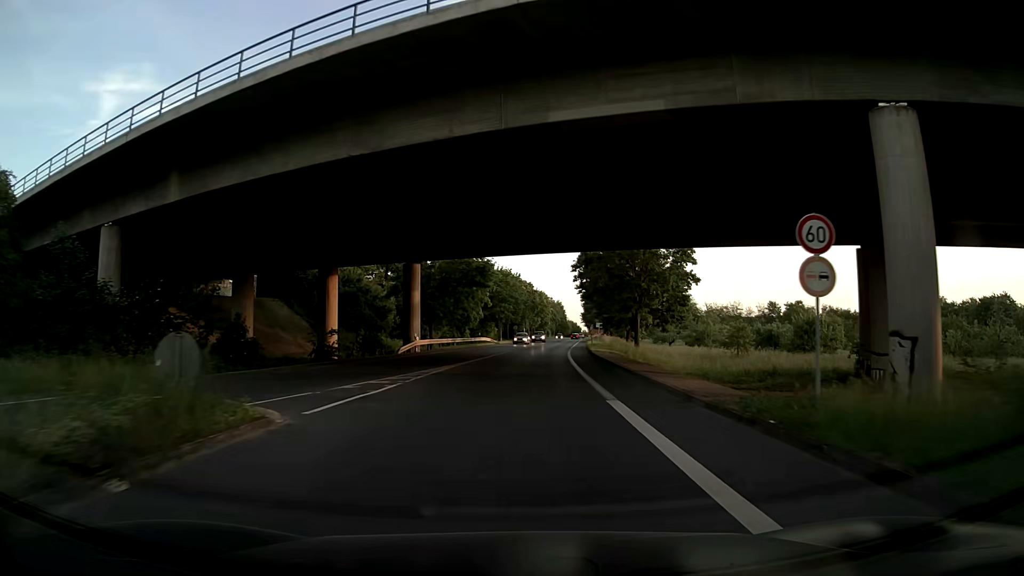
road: secondary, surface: asphalt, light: Day
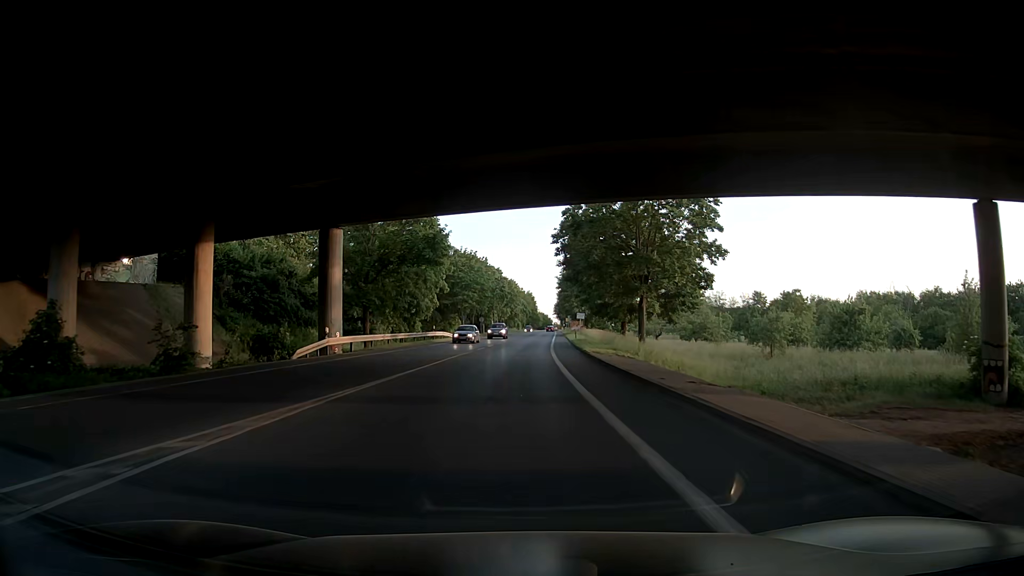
(+0.3, +15.6) m; +2°
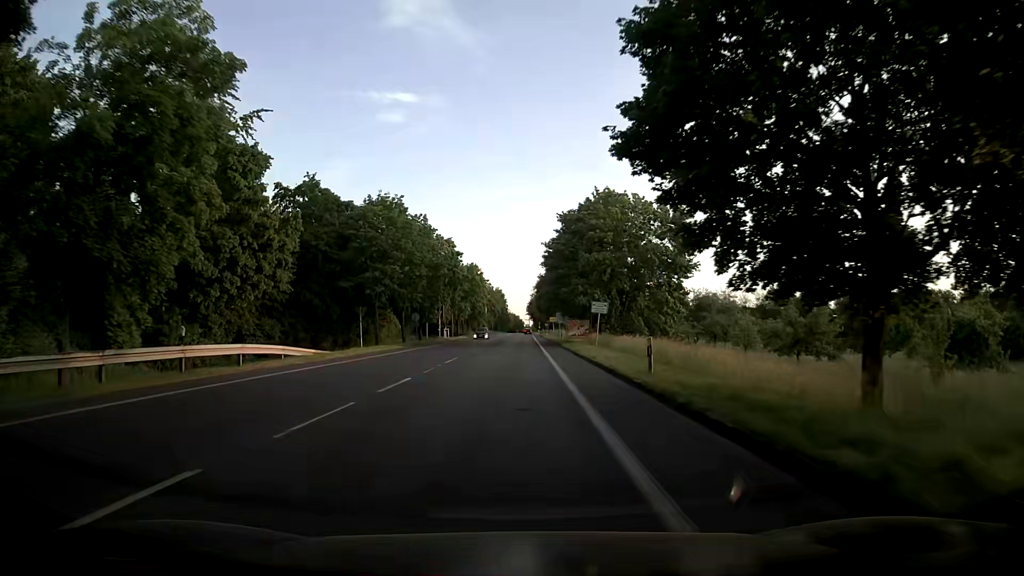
(+1.7, +42.1) m; +3°
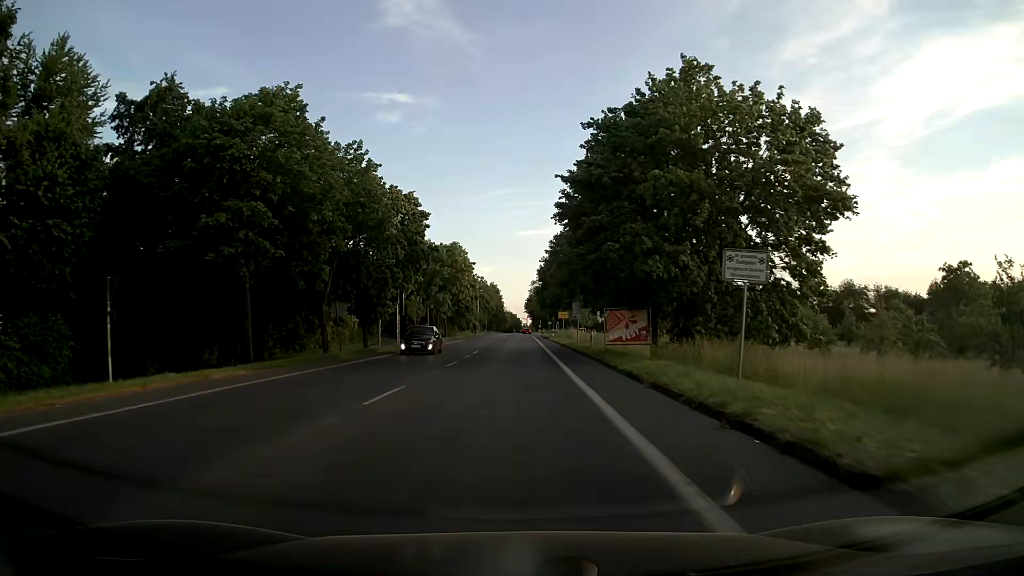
(+0.2, +26.2) m; +1°
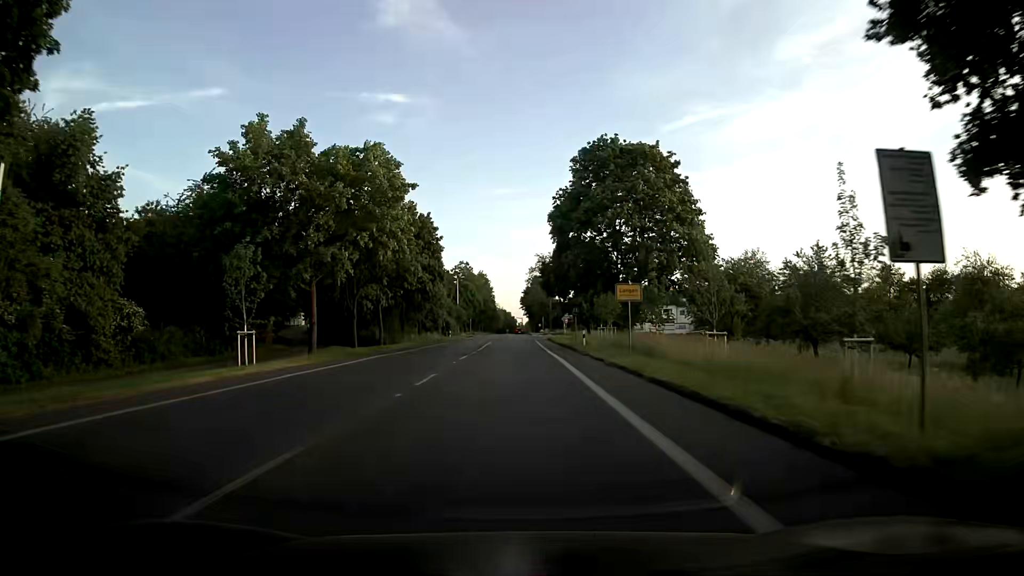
(0.0, +44.3) m; +1°
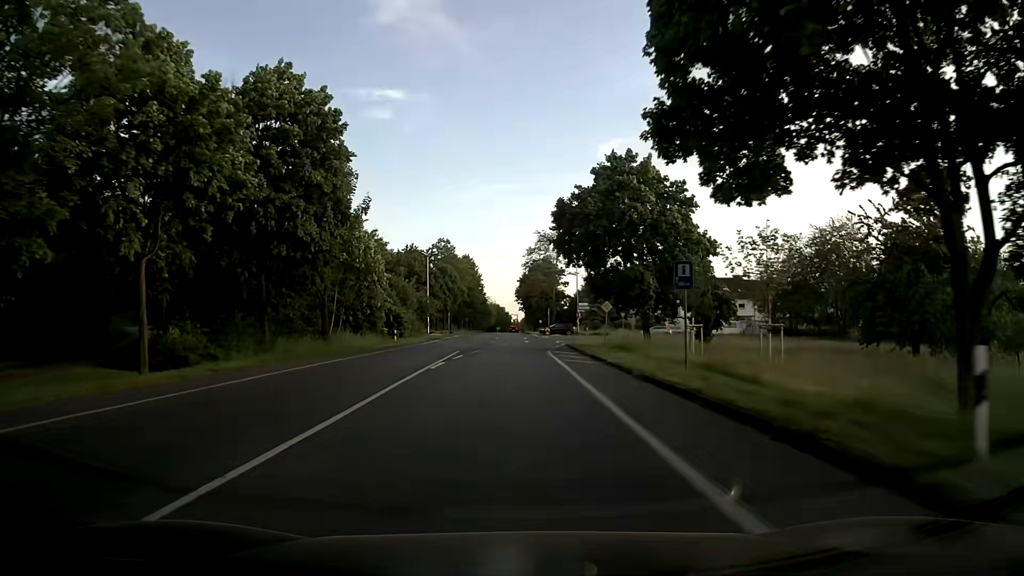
(-0.3, +35.8) m; 0°
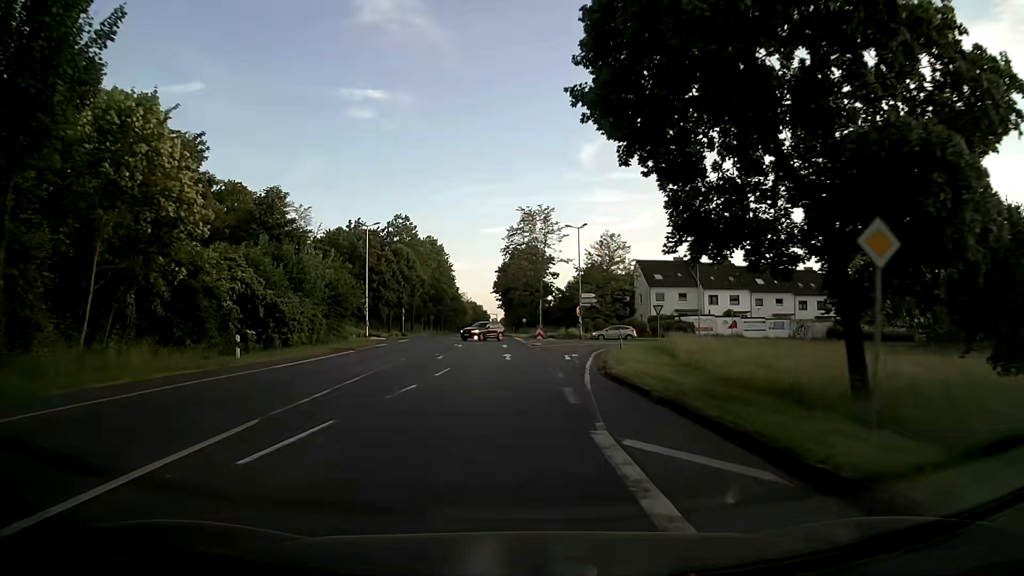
(+0.2, +26.4) m; +2°
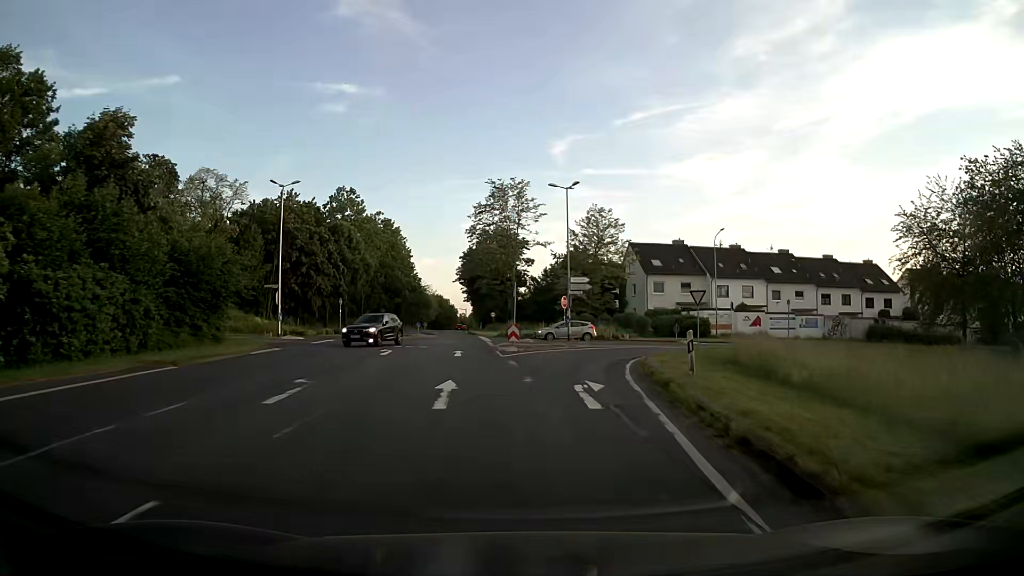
(+0.3, +16.4) m; +3°
(0, +10) (+1, +20) (+4, +30) (+10, +38) (+18, +43) (+27, +46) (+37, +49) (+47, +51) (+56, +55) (+65, +59) m
